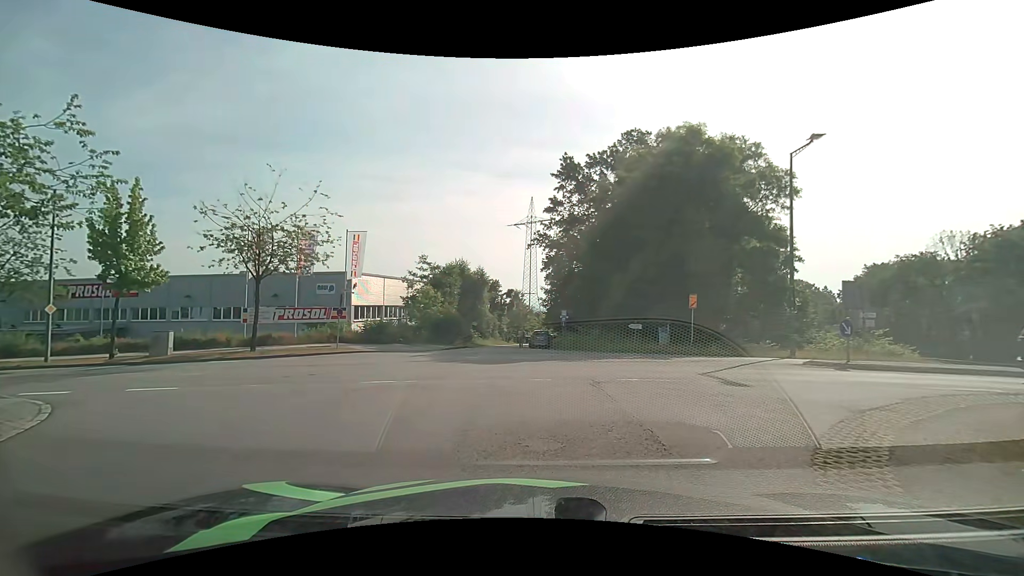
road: residential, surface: asphalt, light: Day
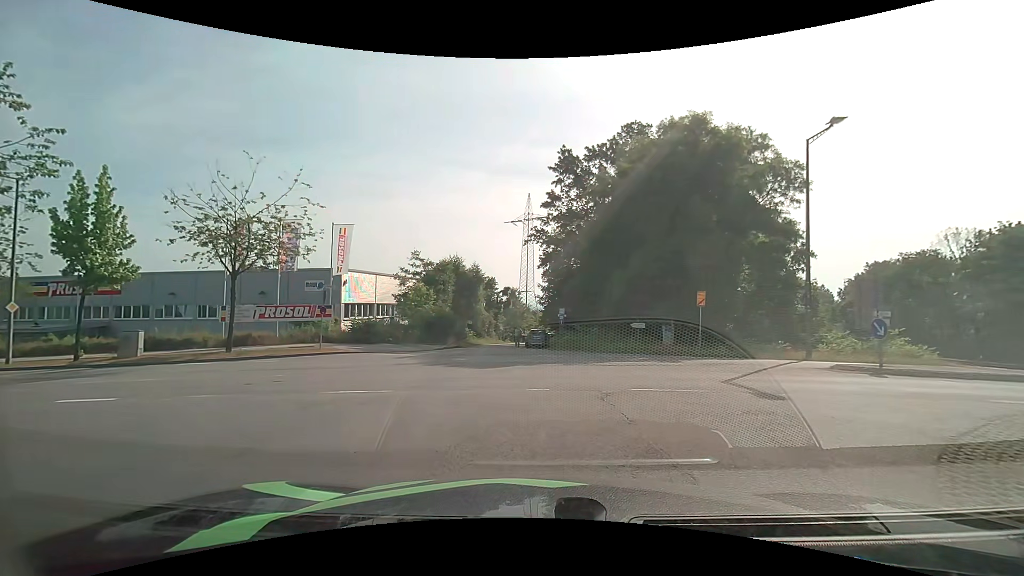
(0.0, +1.6) m; 0°
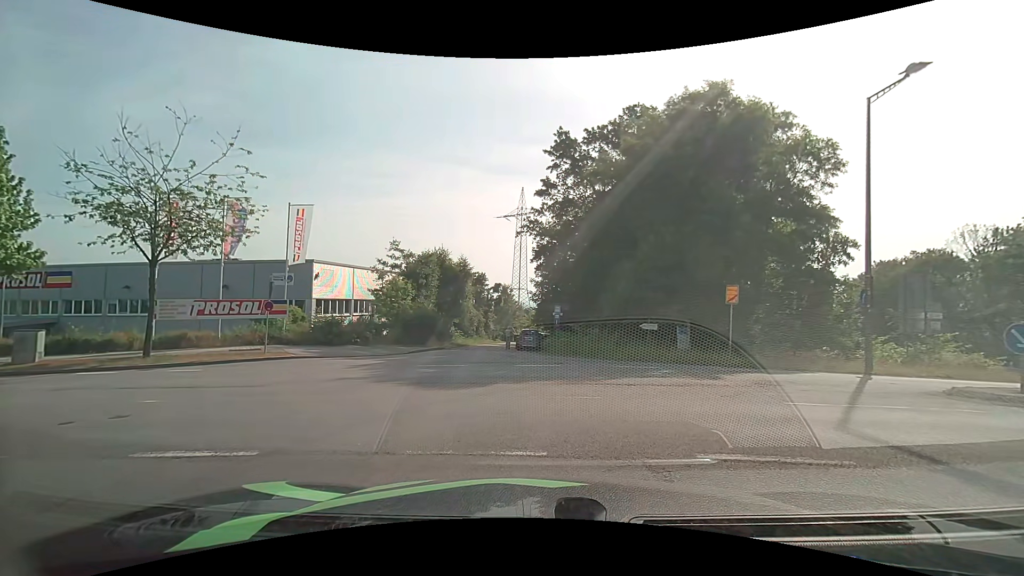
(0.0, +4.2) m; -2°
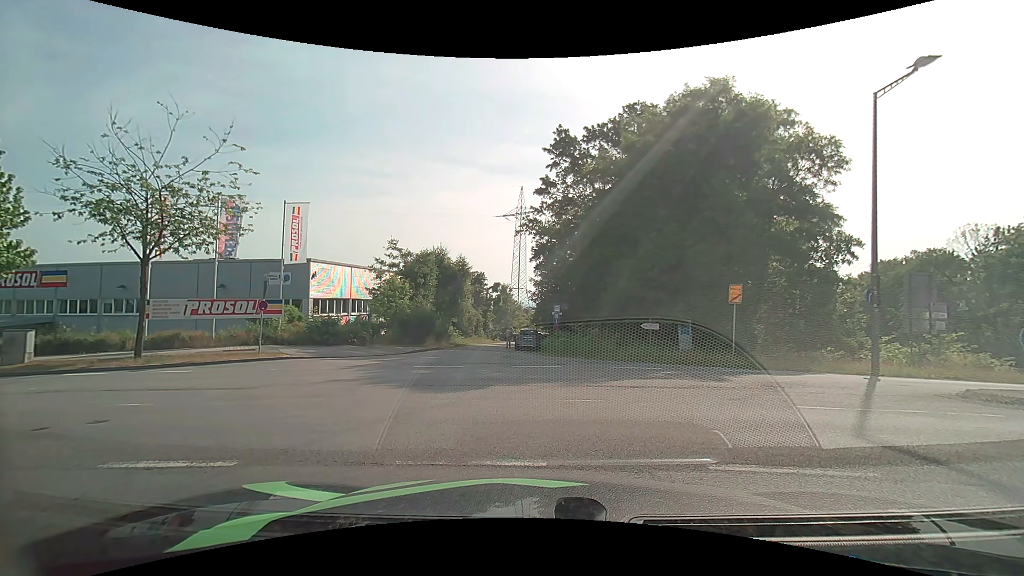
(0.0, +0.4) m; 0°
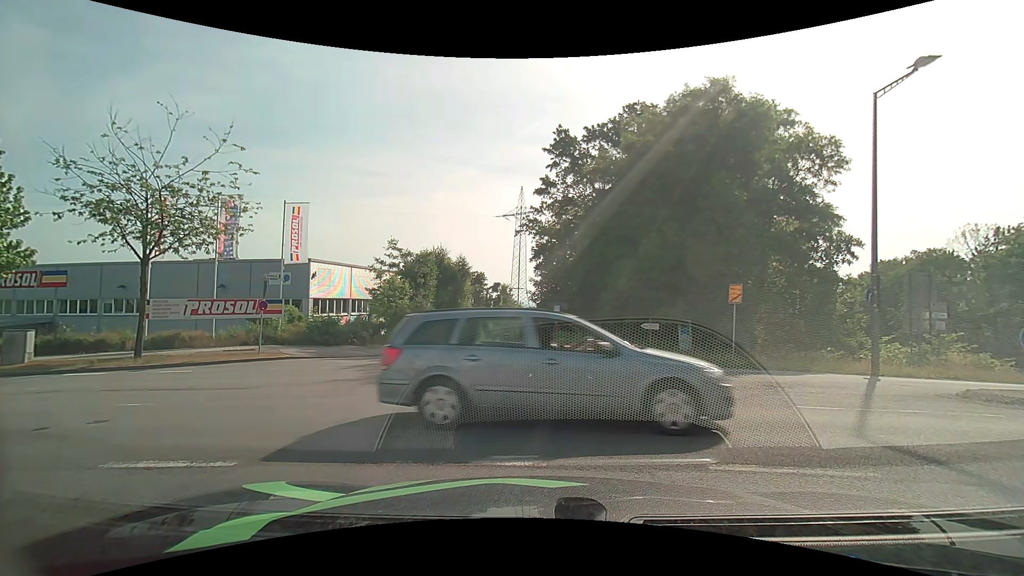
(0.0, 0.0) m; 0°
(-2, +10) (-10, +15) (-20, +17) (-30, +19) (-39, +20) (-49, +22) (-59, +23) (-69, +25) (-79, +28) (-88, +30) m
